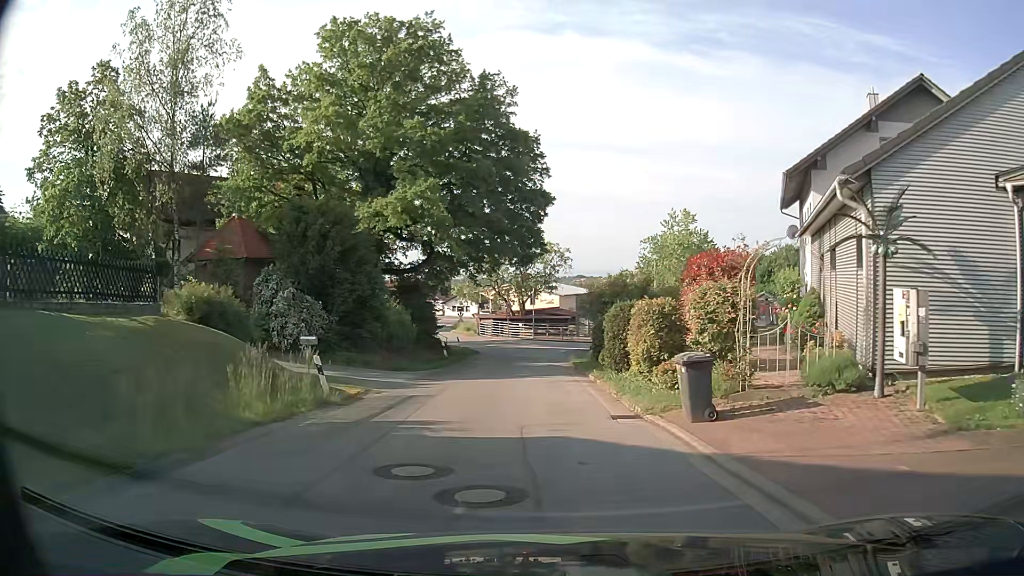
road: residential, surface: asphalt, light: Day
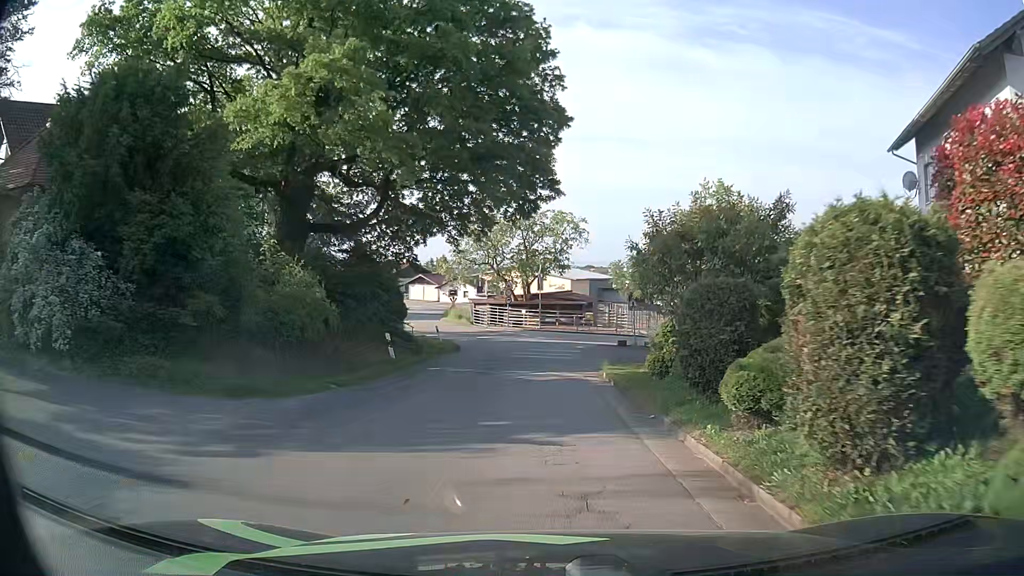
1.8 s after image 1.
(-0.1, +14.3) m; -1°
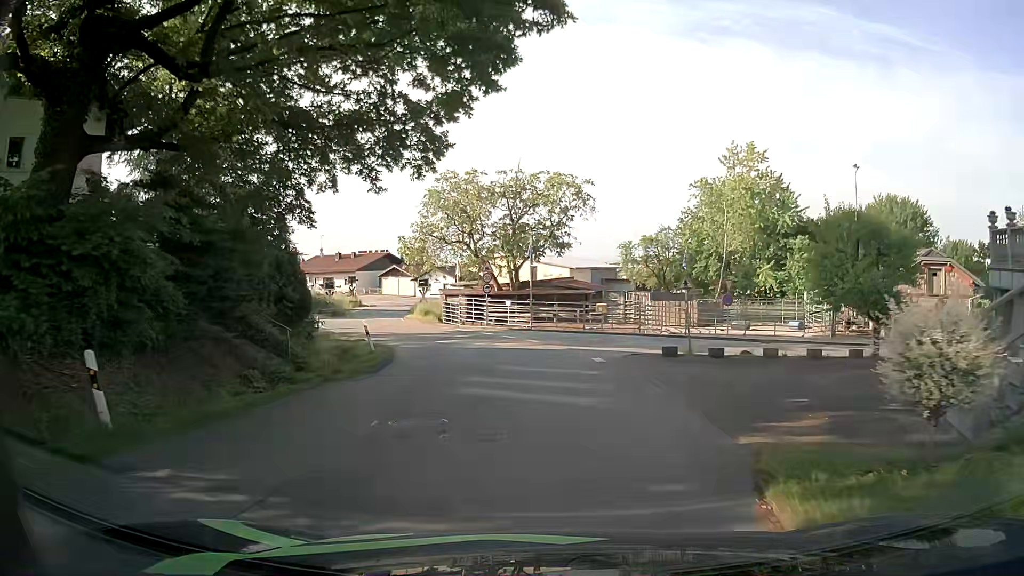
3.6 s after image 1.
(+0.3, +15.0) m; +1°
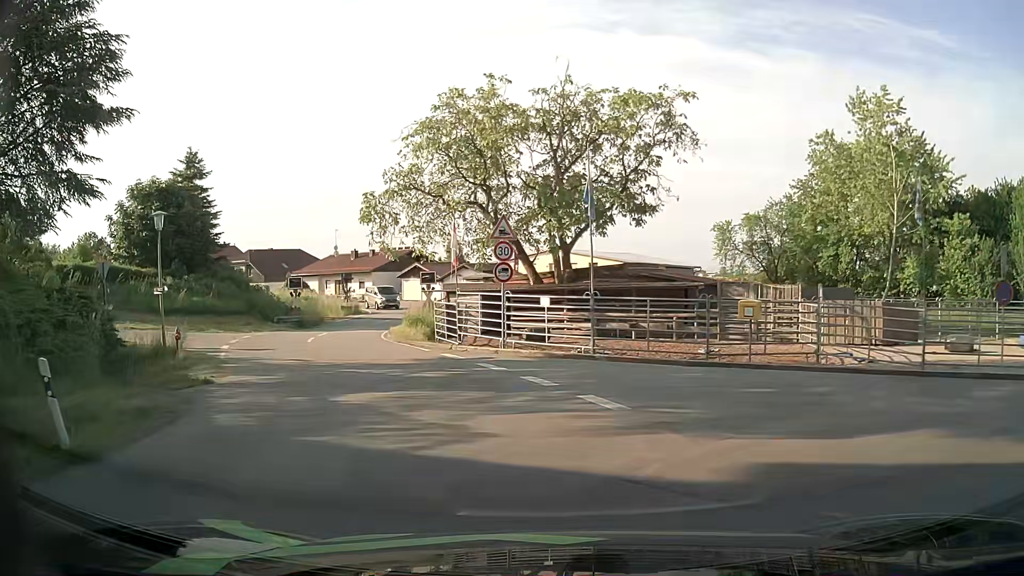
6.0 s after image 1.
(-0.3, +19.1) m; -4°
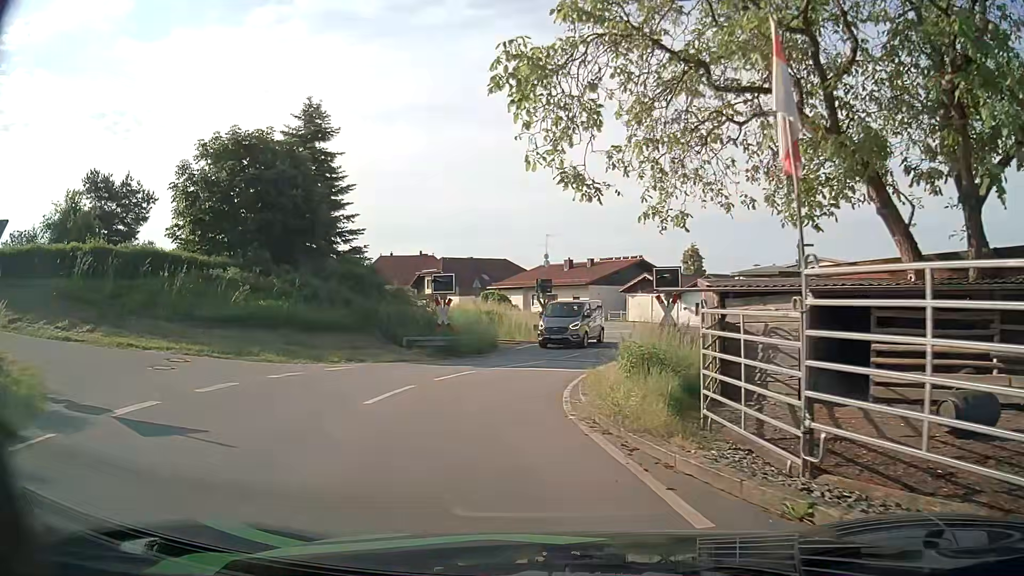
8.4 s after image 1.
(-2.8, +15.7) m; -20°
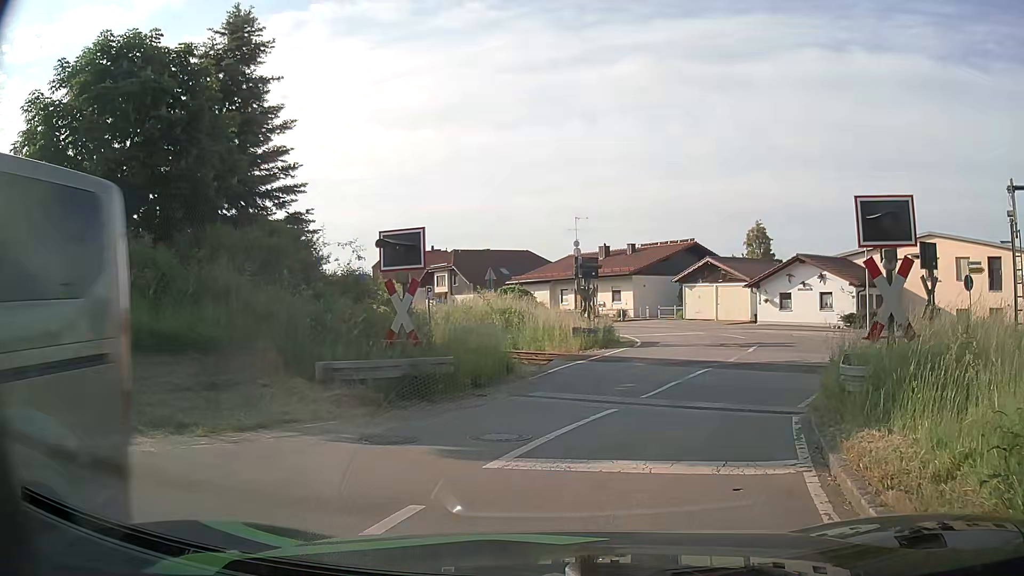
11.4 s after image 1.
(-0.6, +12.4) m; 0°
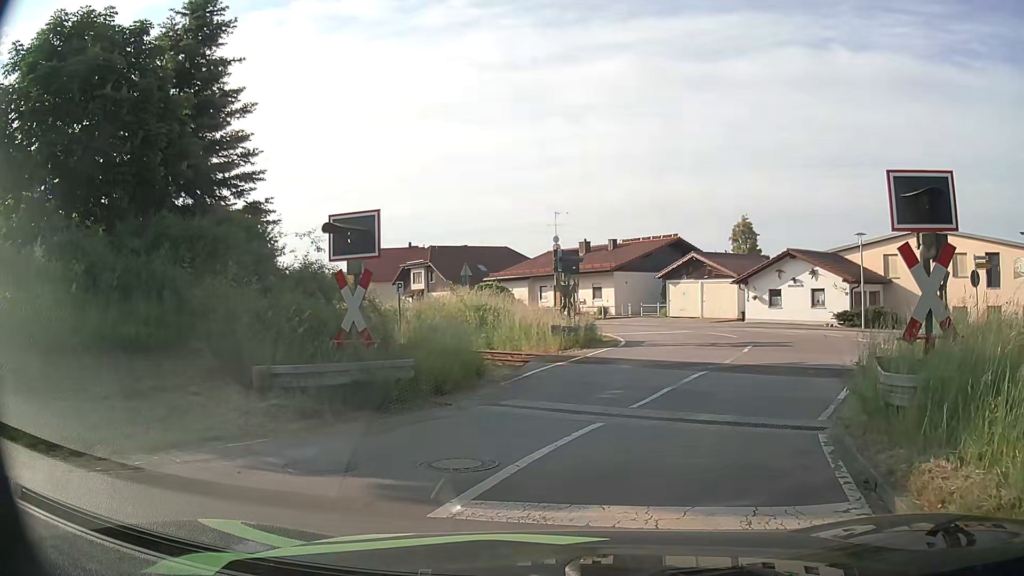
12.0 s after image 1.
(0.0, +1.7) m; +1°
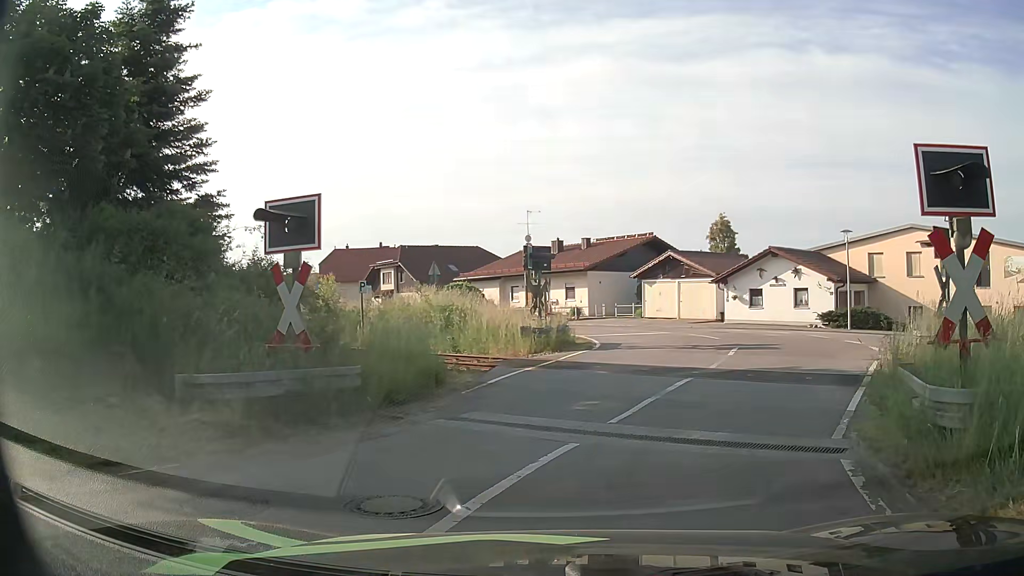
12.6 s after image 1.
(0.0, +1.4) m; +2°
(+2, +10) (+6, +19) (+6, +29) (+1, +37) (-5, +45) (-11, +53) (-18, +61) (-24, +69) (-29, +77) (-35, +85) m
